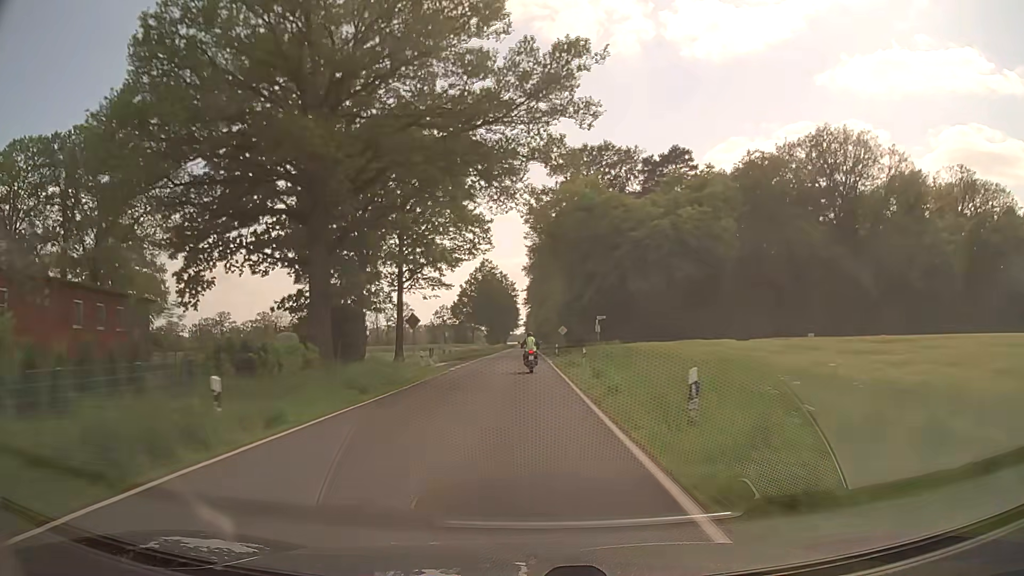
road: secondary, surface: asphalt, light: Day
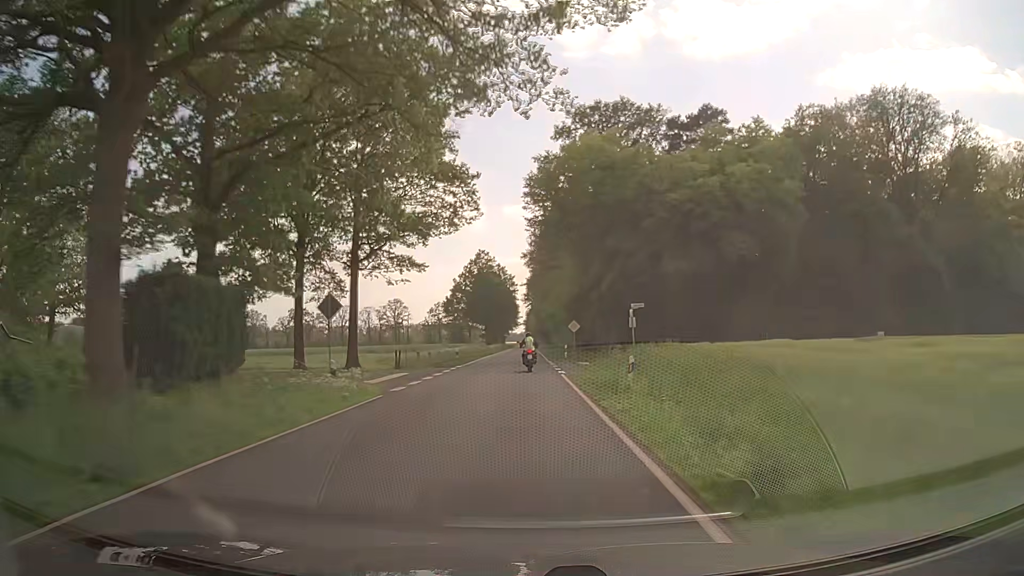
(0.0, +14.5) m; 0°
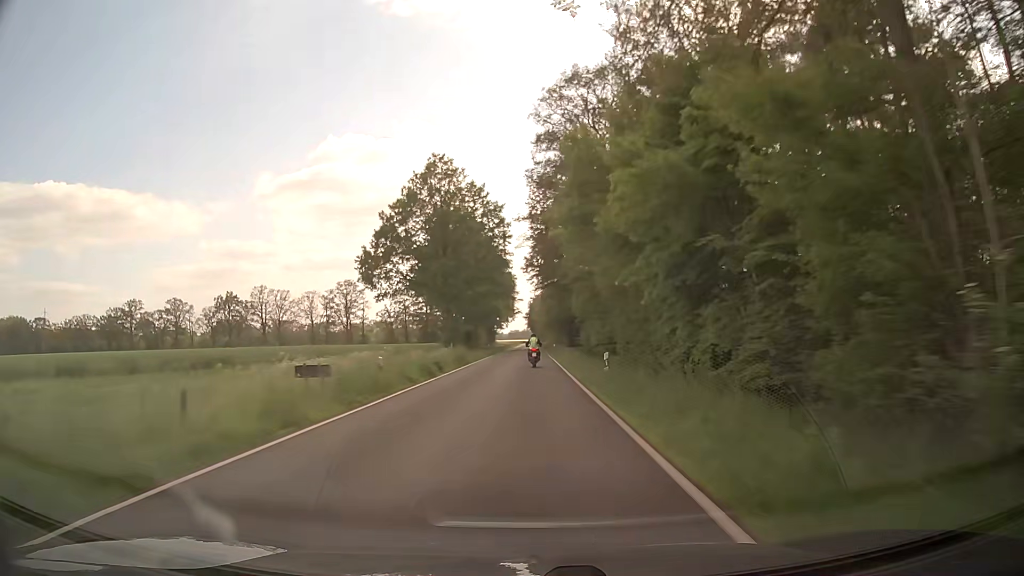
(-0.2, +74.0) m; 0°
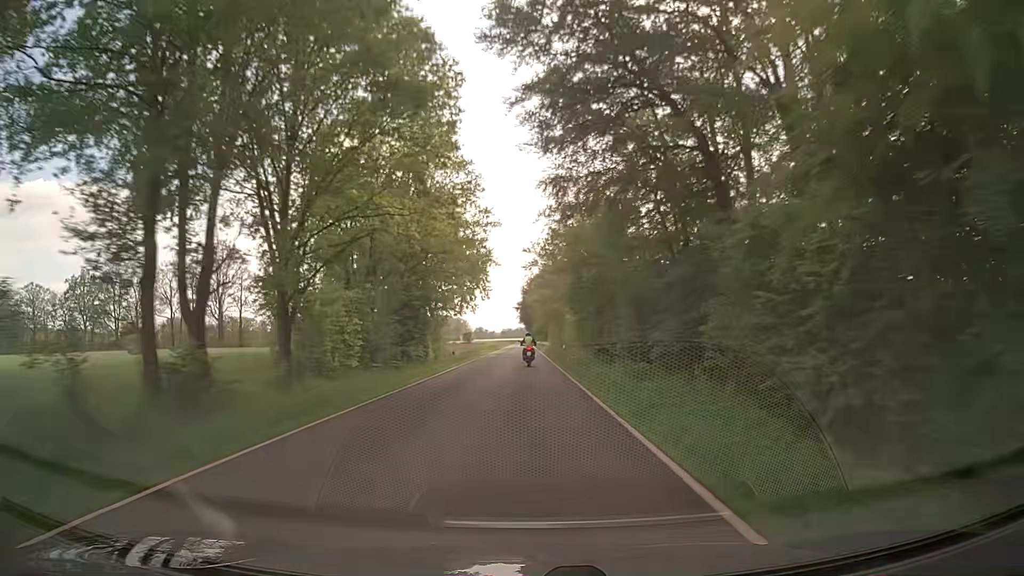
(+0.7, +77.7) m; +1°
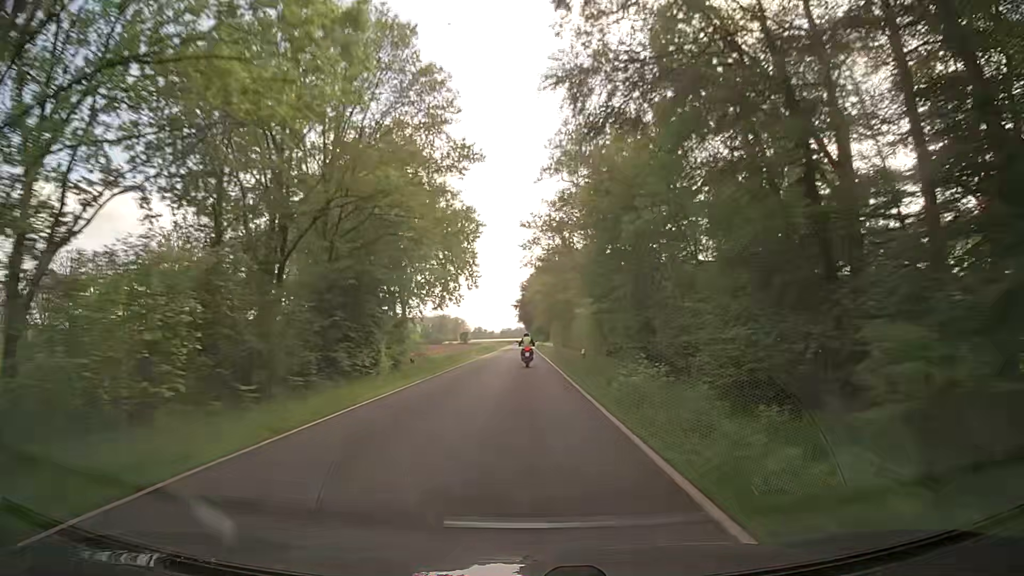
(+0.1, +15.9) m; 0°
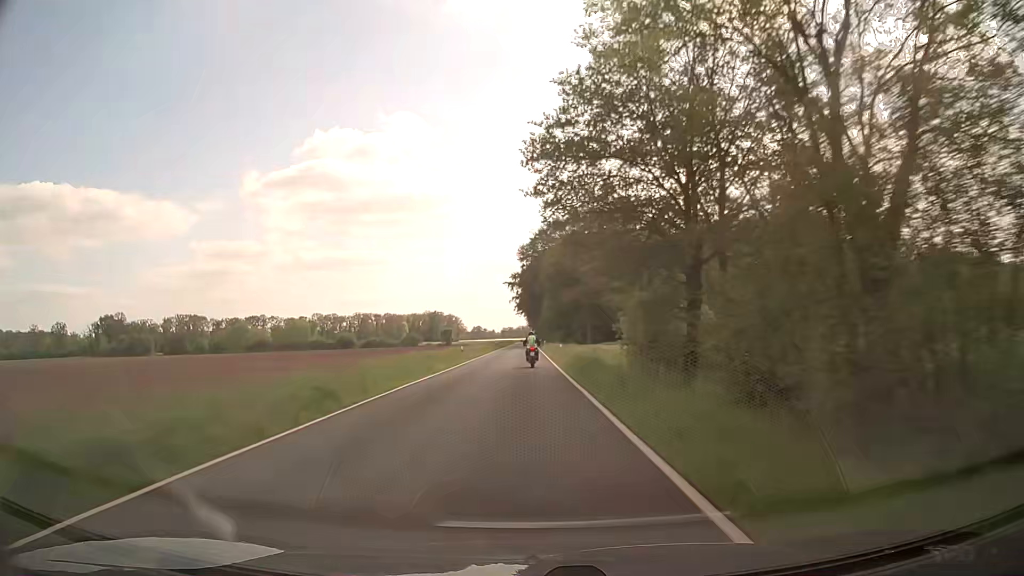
(+0.1, +77.8) m; 0°
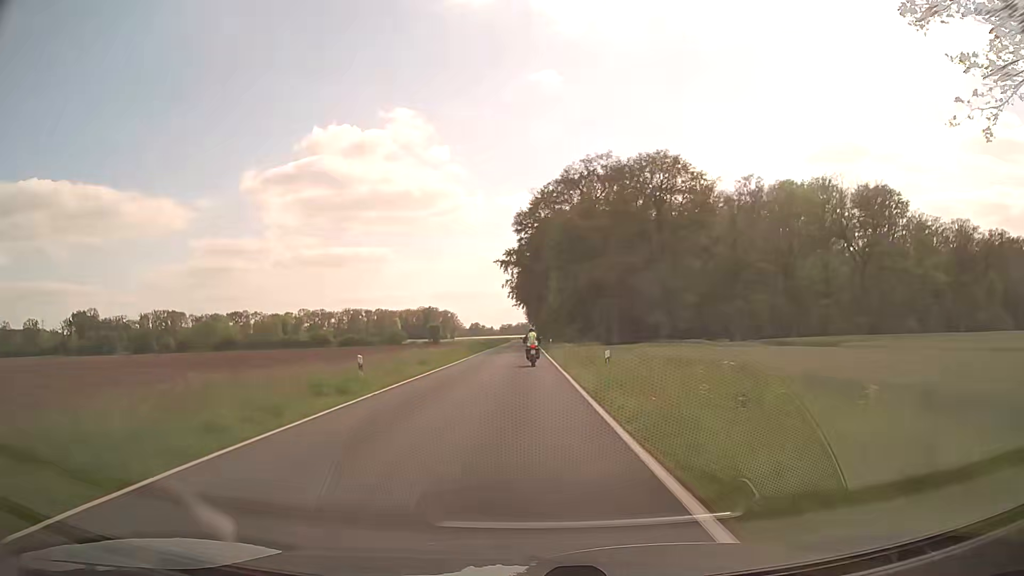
(0.0, +30.5) m; 0°
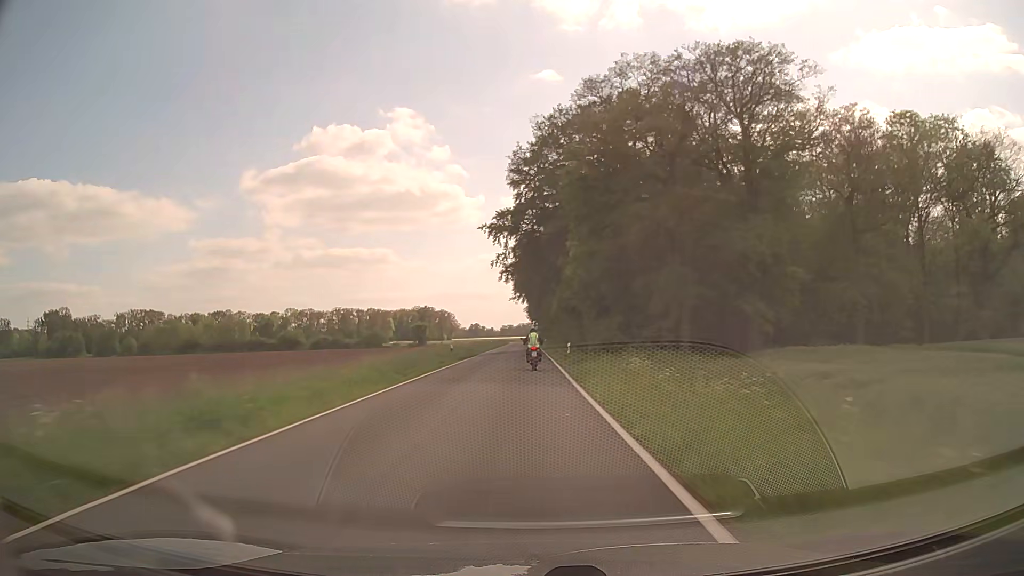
(0.0, +29.8) m; 0°
(0, +10) (0, +20) (0, +30) (0, +40) (0, +50) (0, +60) (0, +70) (0, +80) (0, +90) (0, +100) m
